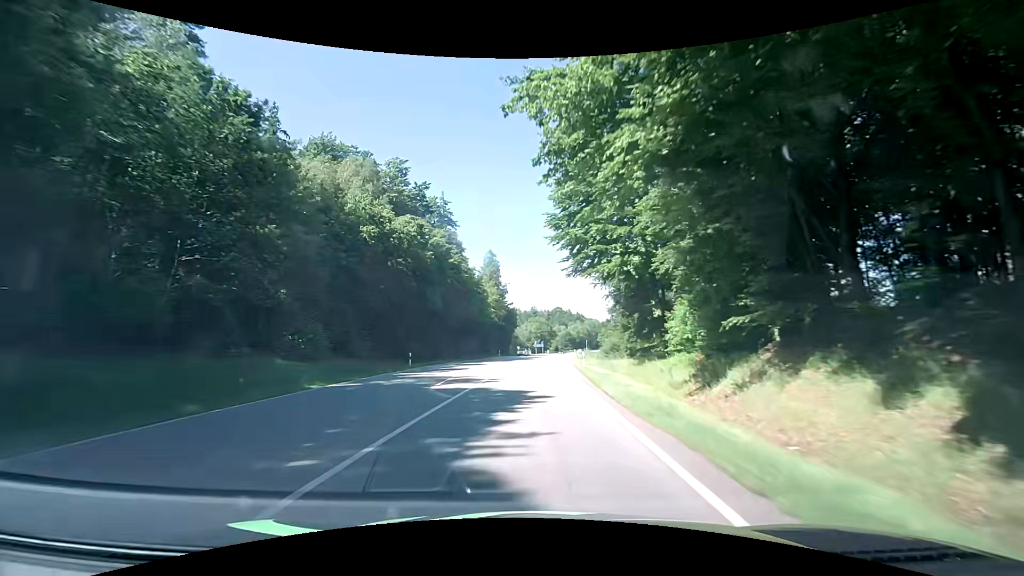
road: secondary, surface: asphalt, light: Day
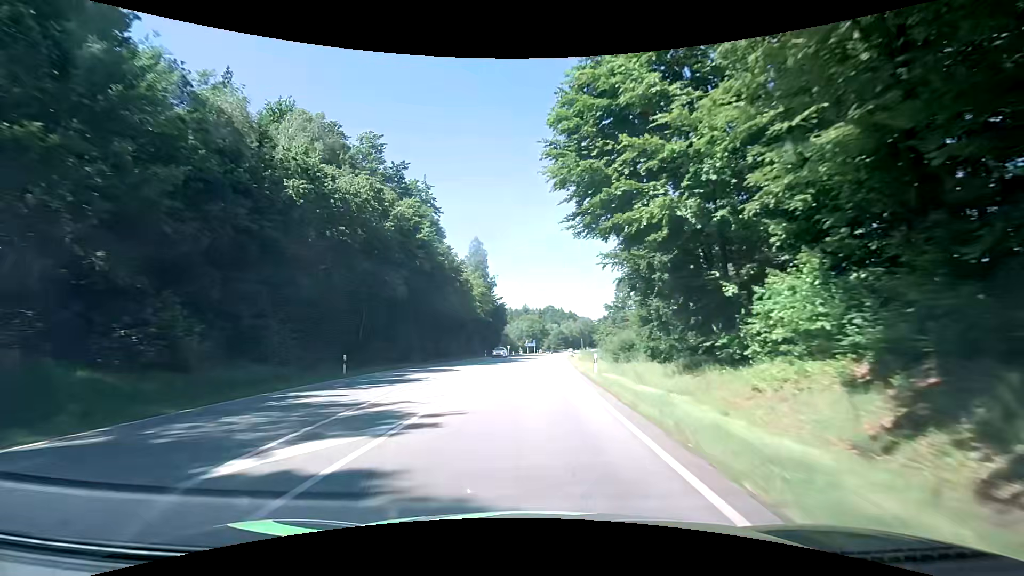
(0.0, +11.2) m; 0°
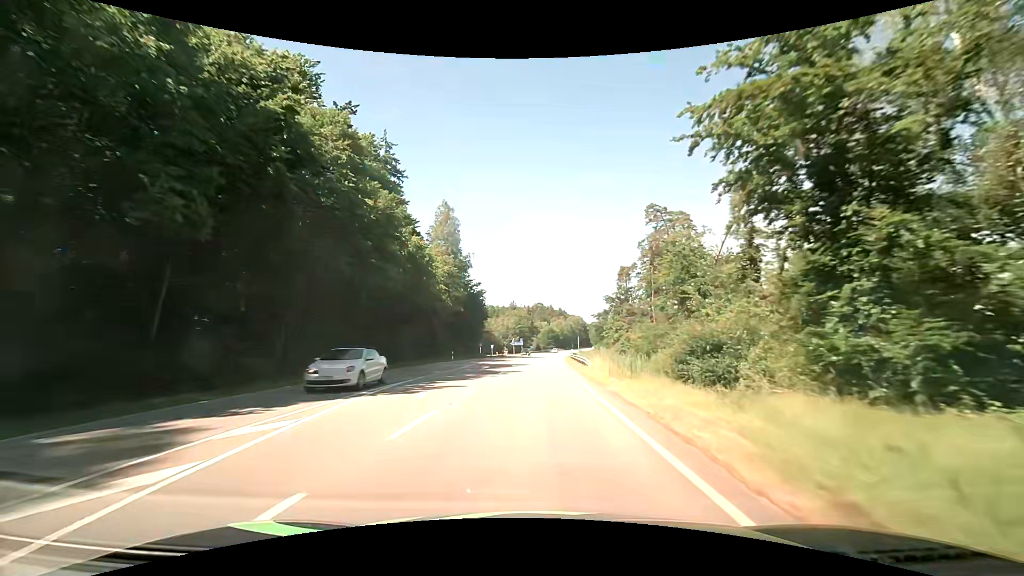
(+0.5, +22.6) m; +3°
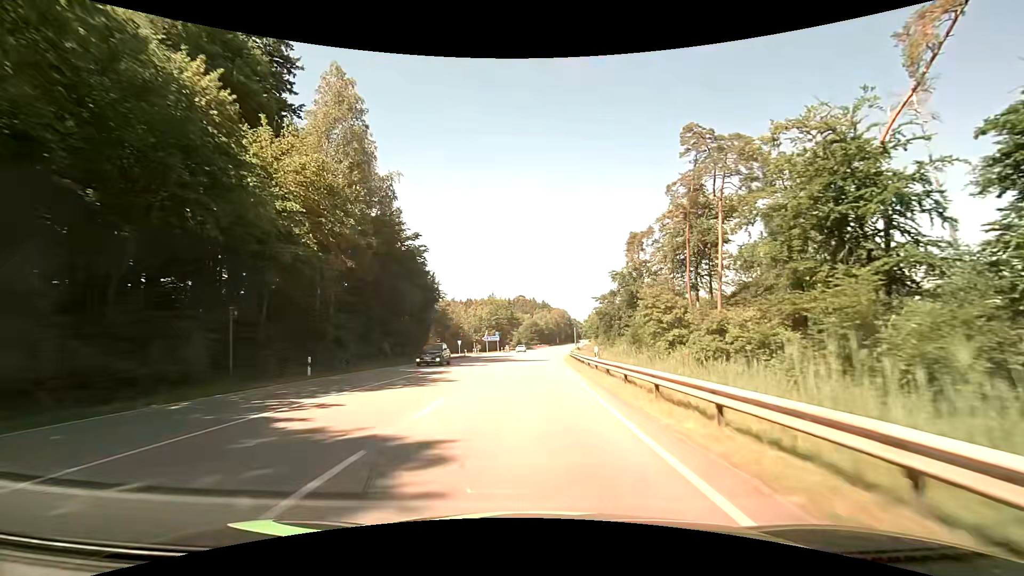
(+0.2, +33.4) m; +2°
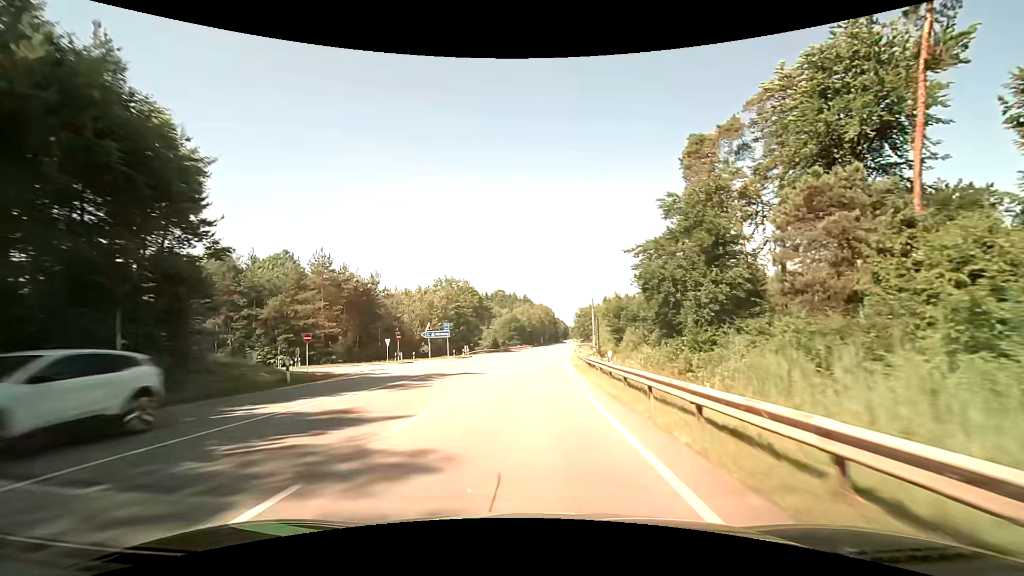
(+0.7, +43.1) m; +2°
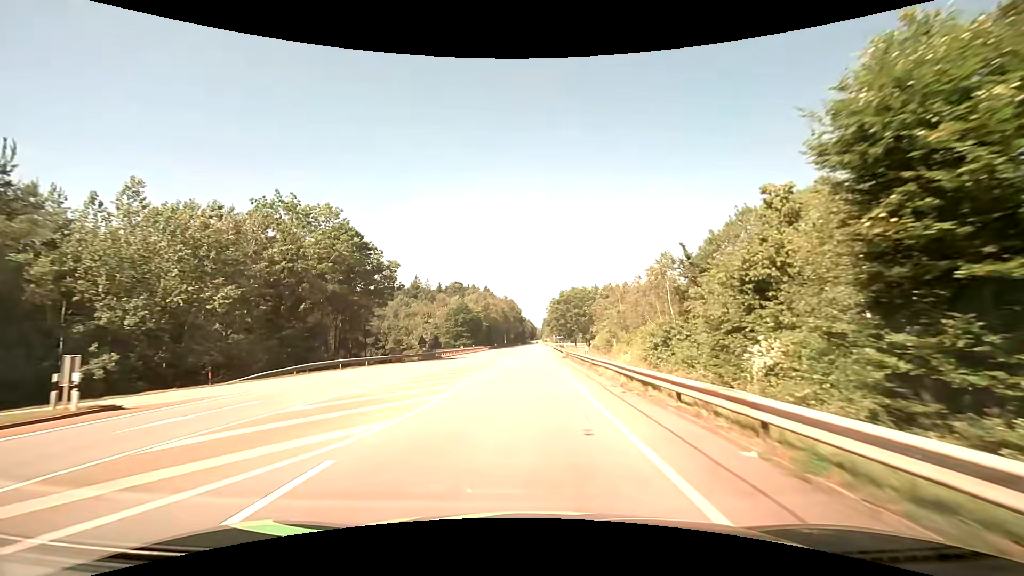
(+2.3, +54.6) m; +4°
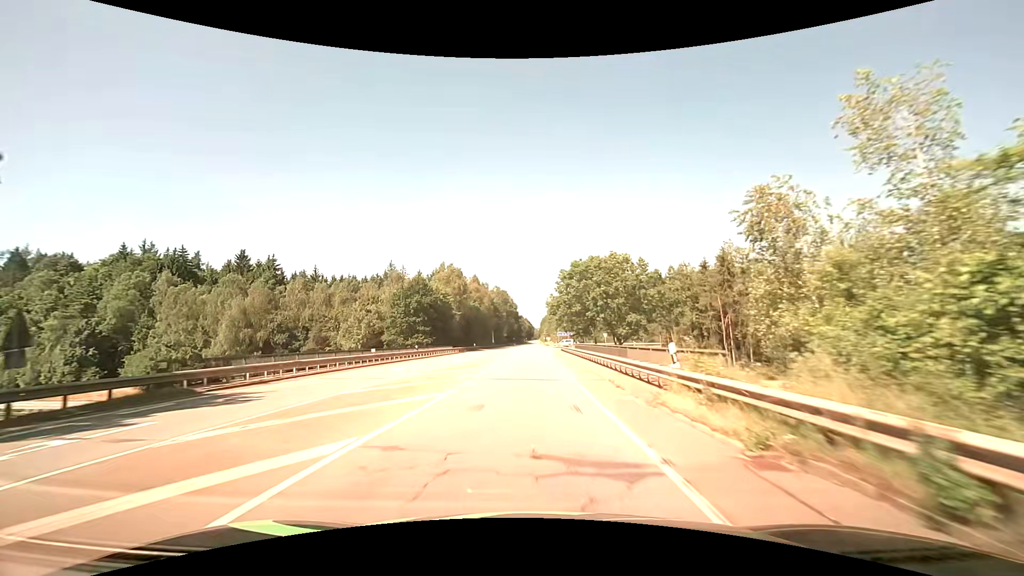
(+0.5, +43.2) m; +1°
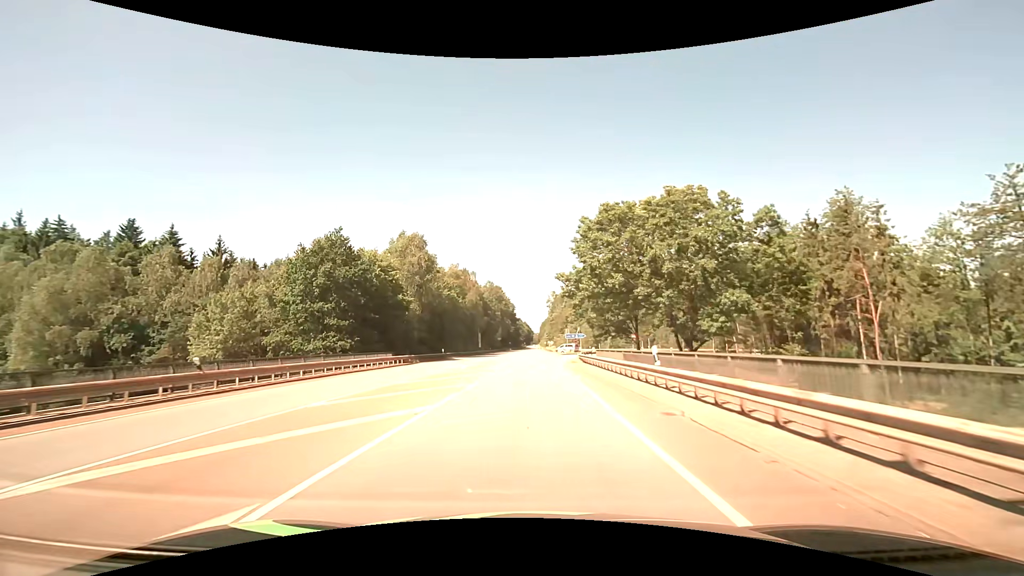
(+0.1, +31.9) m; 0°
(0, +10) (0, +20) (0, +30) (0, +40) (0, +50) (0, +60) (0, +70) (+1, +80) (+1, +90) (+1, +100) m
